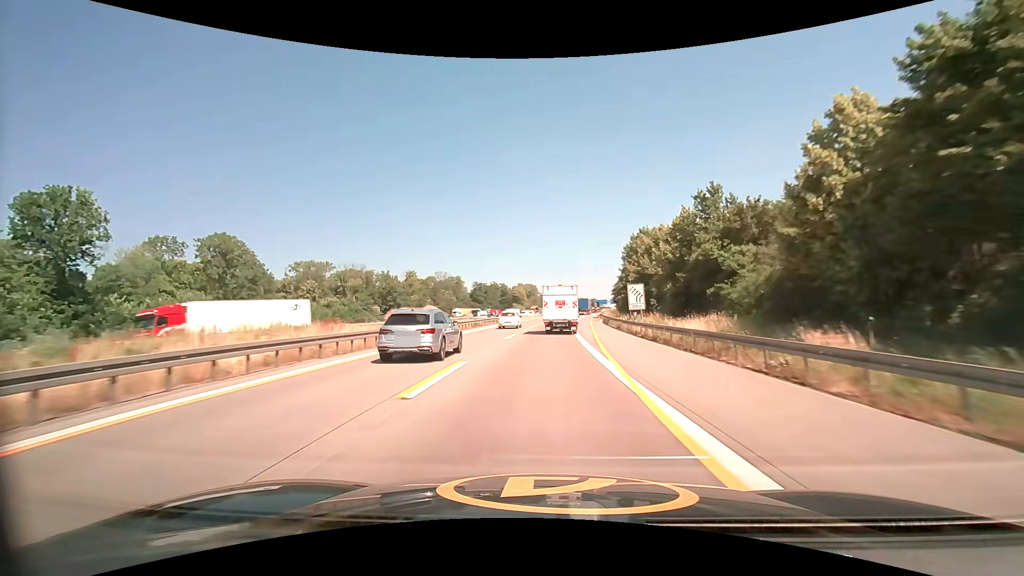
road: motorway_link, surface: concrete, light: Day
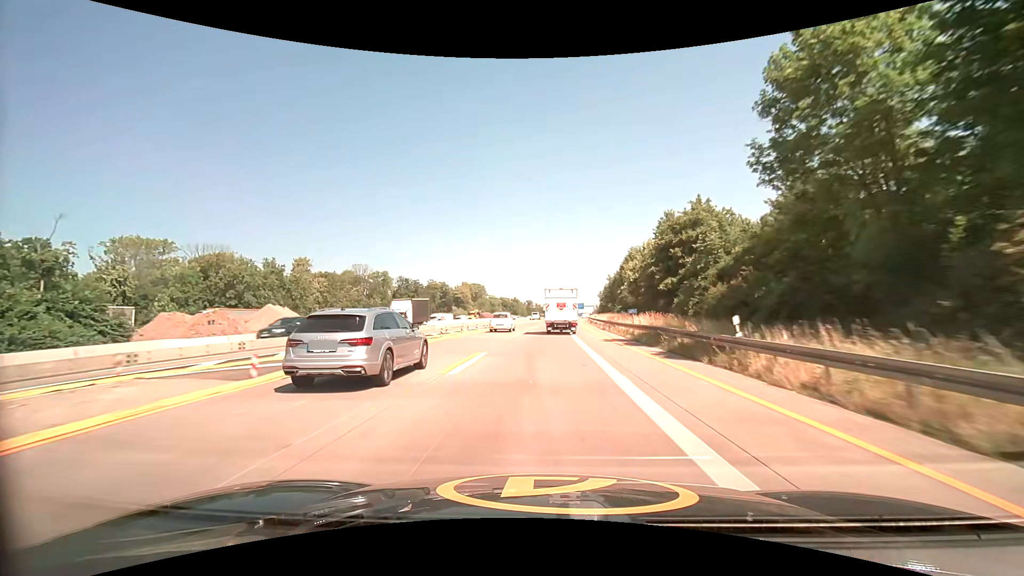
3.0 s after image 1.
(+3.4, +68.3) m; +5°
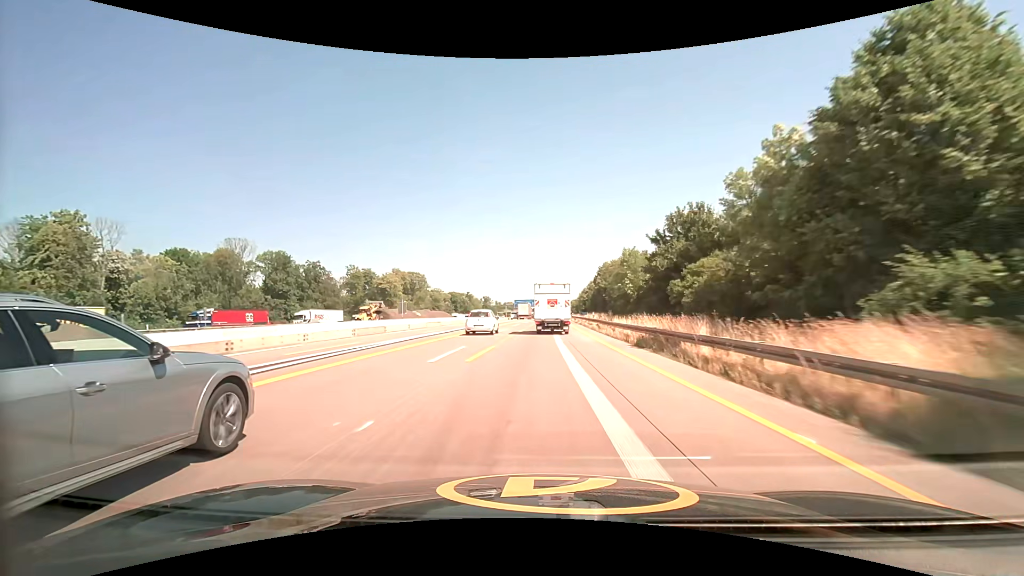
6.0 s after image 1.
(+3.0, +69.4) m; +4°
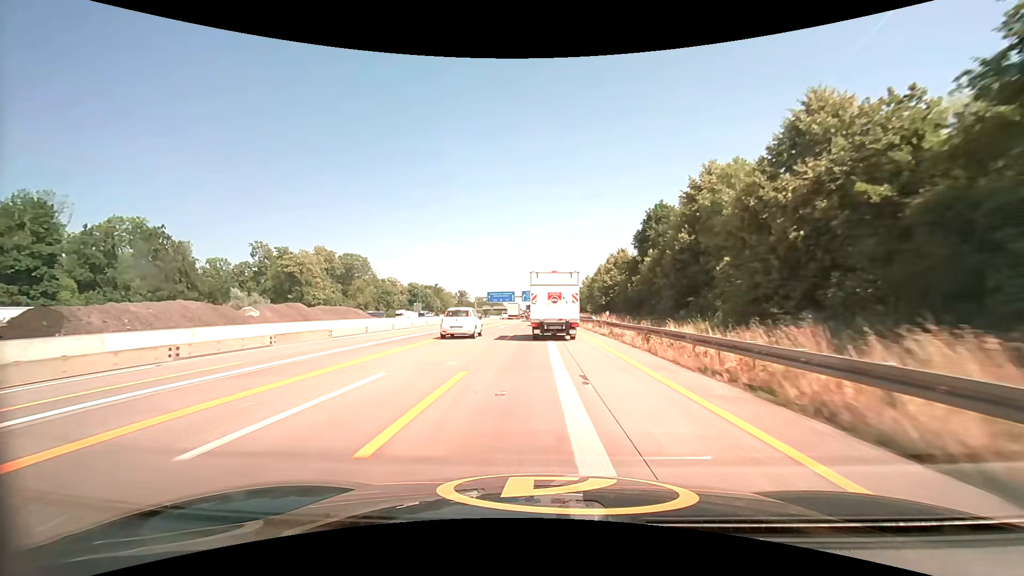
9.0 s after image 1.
(+1.1, +61.9) m; +2°
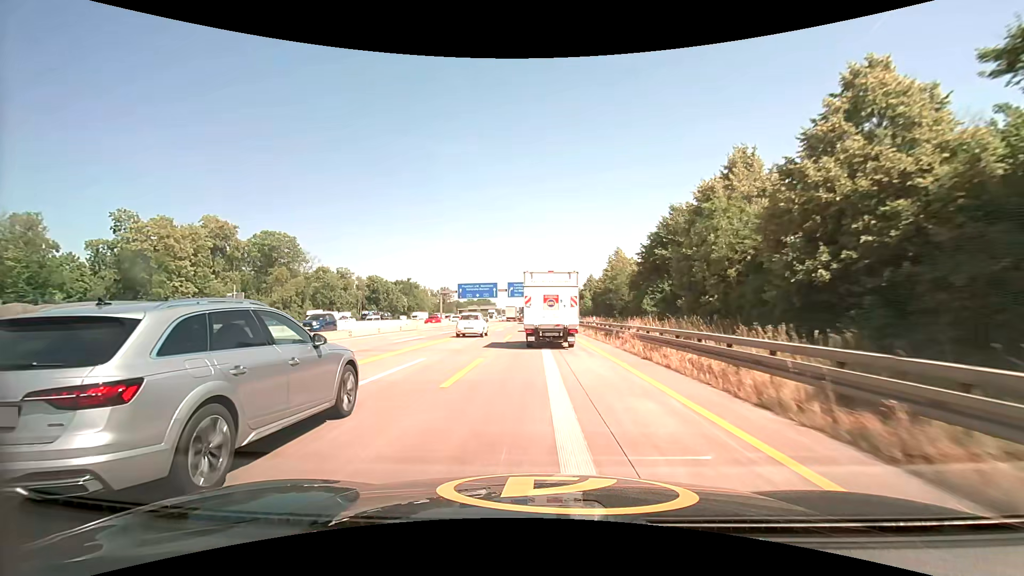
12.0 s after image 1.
(0.0, +49.2) m; 0°
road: motorway
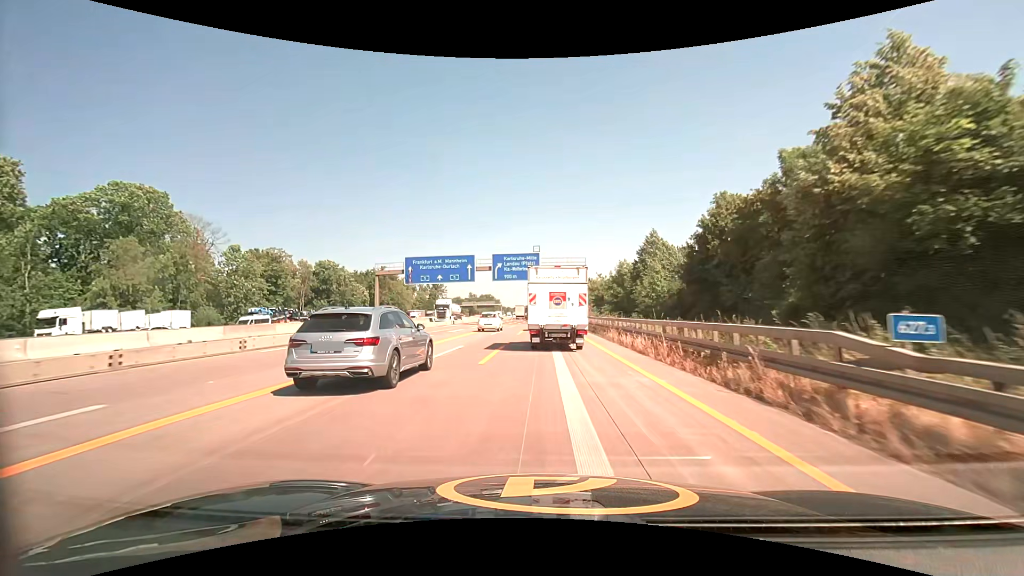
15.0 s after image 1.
(-0.4, +48.2) m; -1°
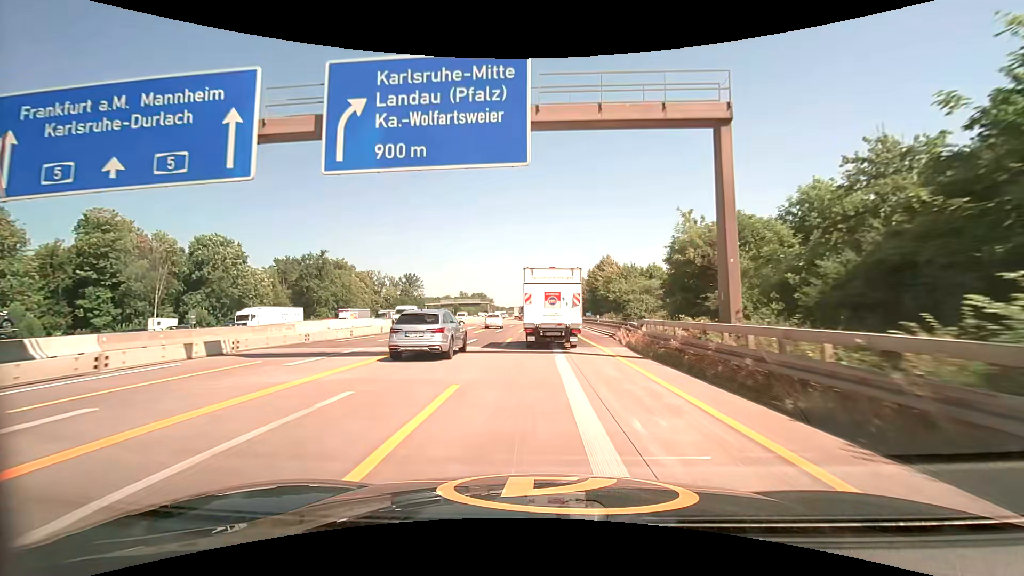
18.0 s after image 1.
(+0.1, +48.1) m; 0°
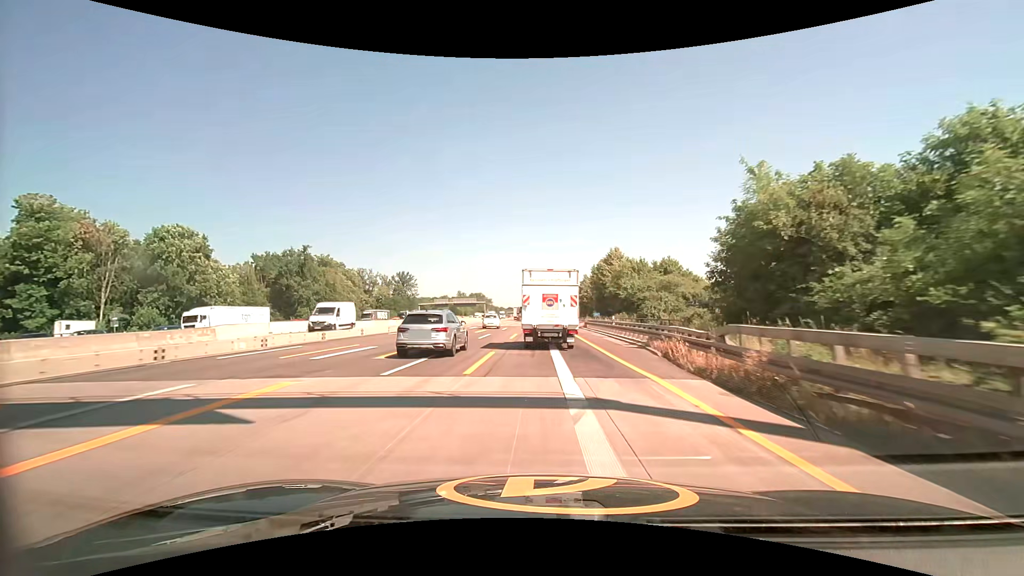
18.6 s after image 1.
(0.0, +9.8) m; 0°
(0, +10) (0, +20) (0, +30) (0, +40) (0, +50) (0, +60) (0, +70) (0, +80) (0, +90) (0, +100) m
